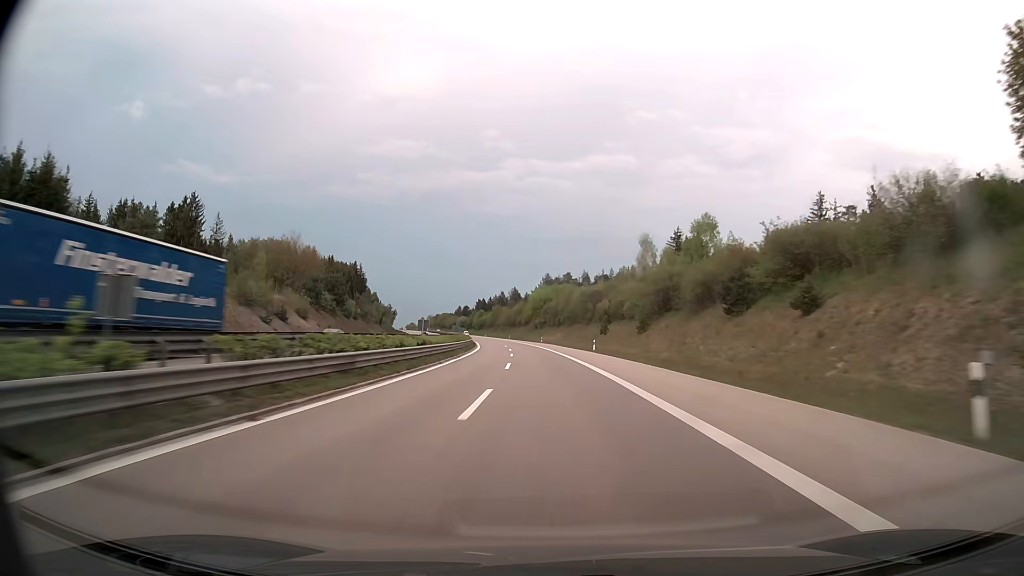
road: trunk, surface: asphalt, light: Day
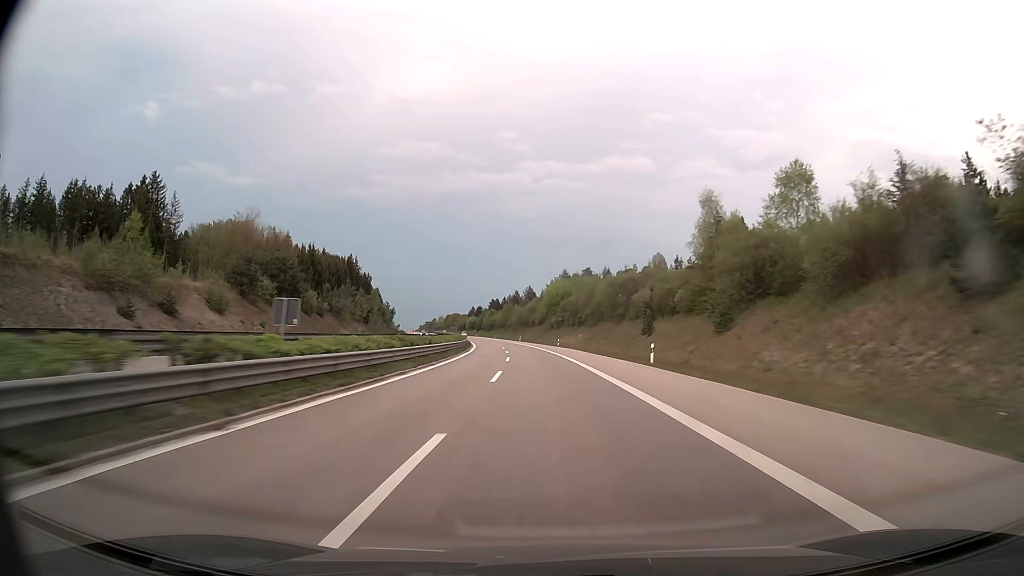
(-0.3, +25.6) m; -1°
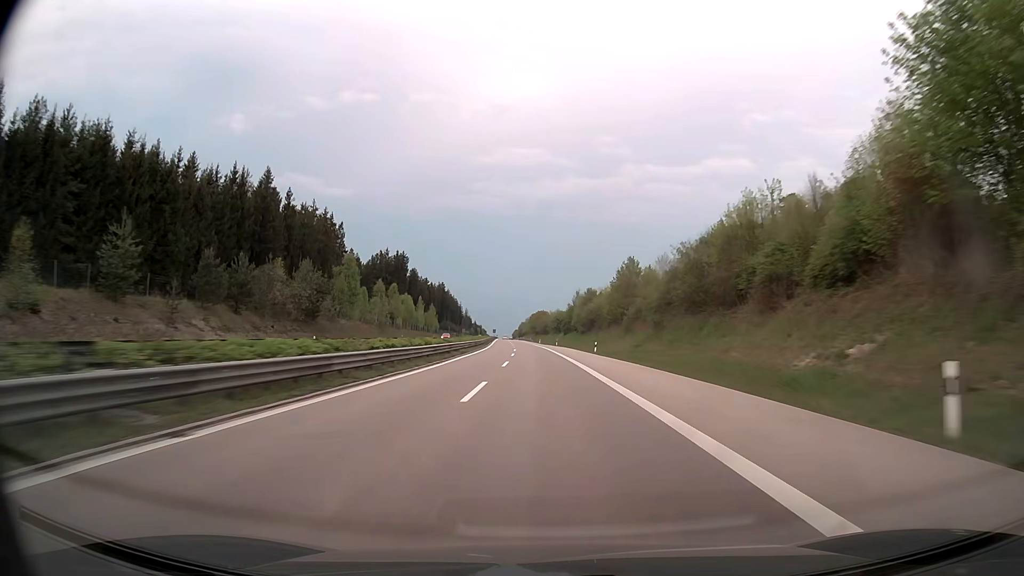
(-9.7, +128.0) m; -9°
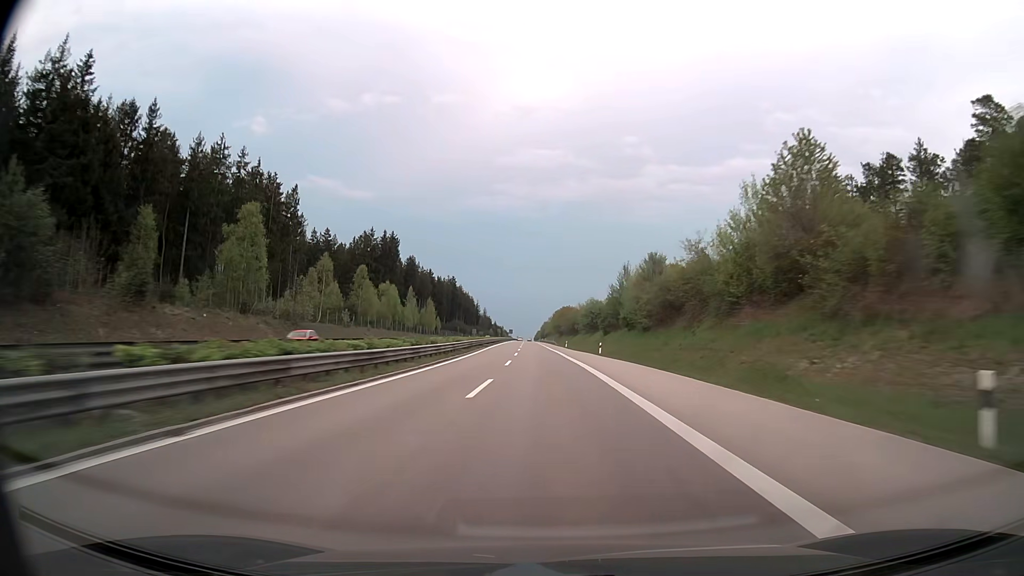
(-1.2, +51.5) m; -2°
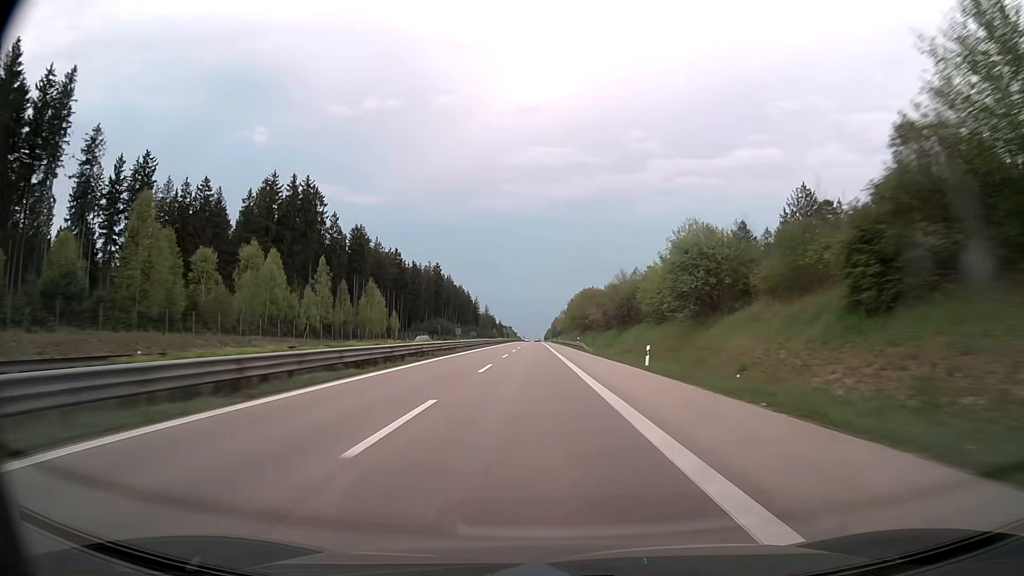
(-1.1, +77.3) m; -1°
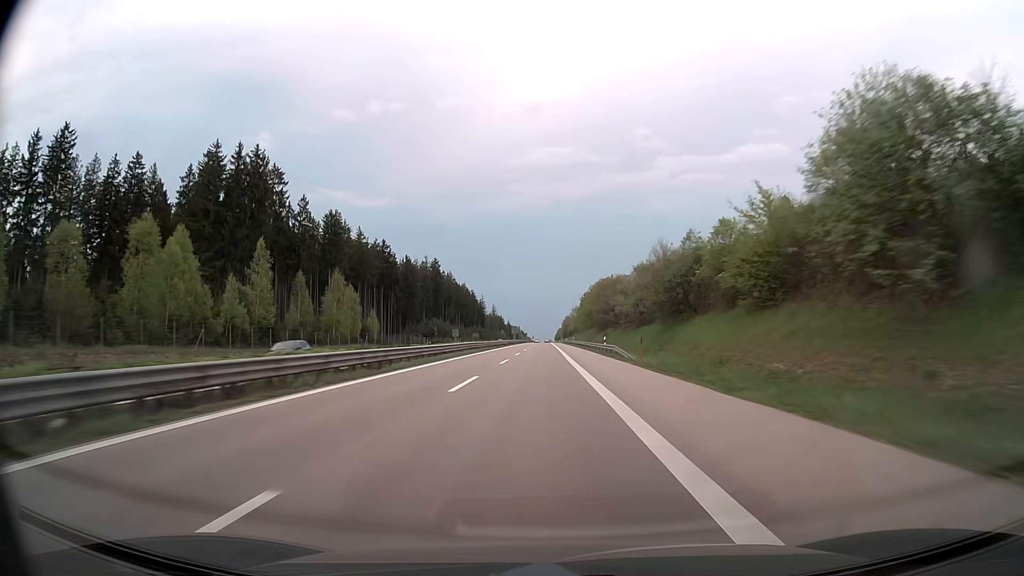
(-0.1, +25.6) m; -1°
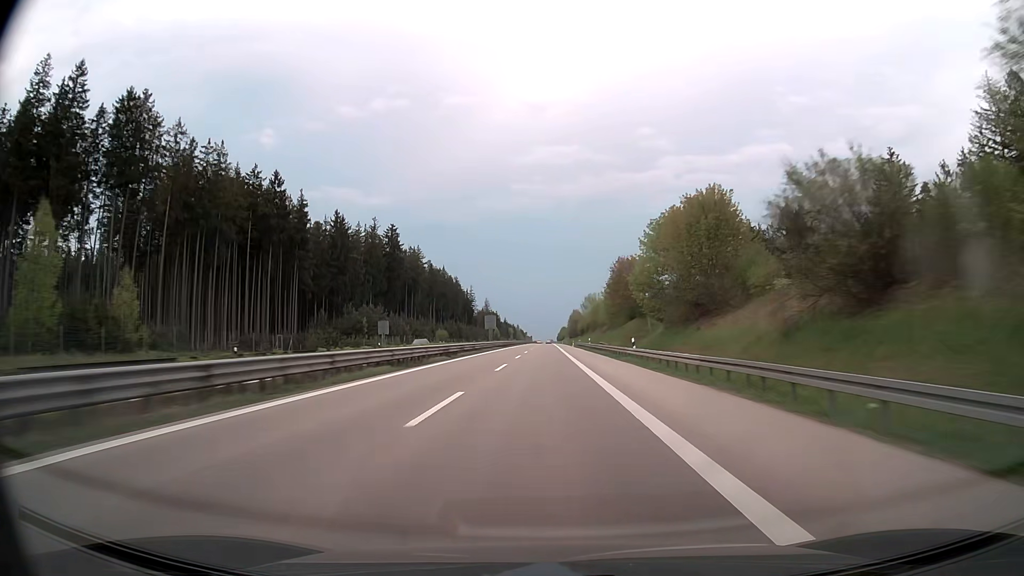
(-0.7, +75.9) m; -1°
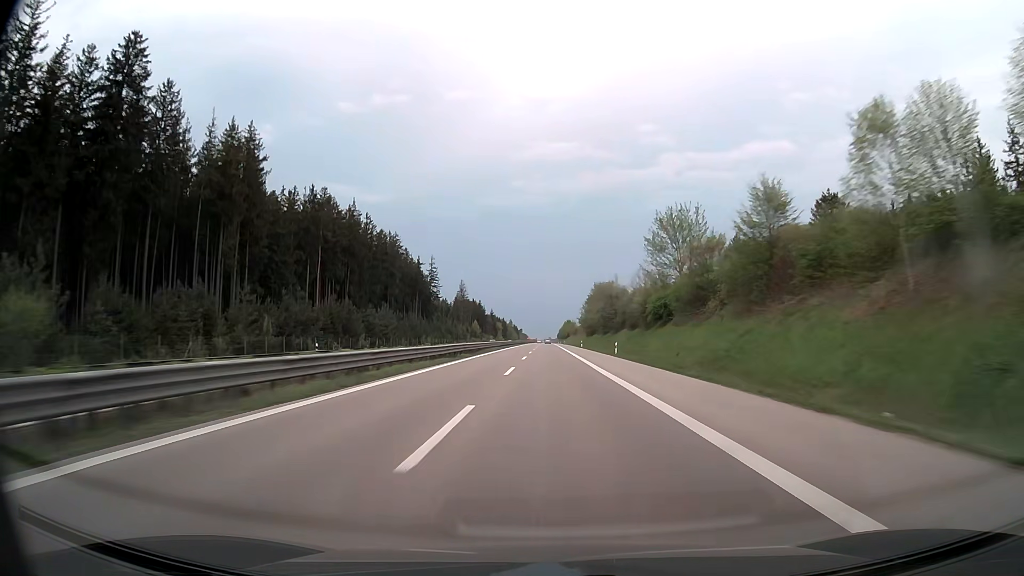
(-0.3, +124.8) m; 0°
(0, +10) (0, +20) (0, +30) (0, +40) (0, +50) (0, +60) (0, +70) (0, +80) (0, +90) (0, +100) m
